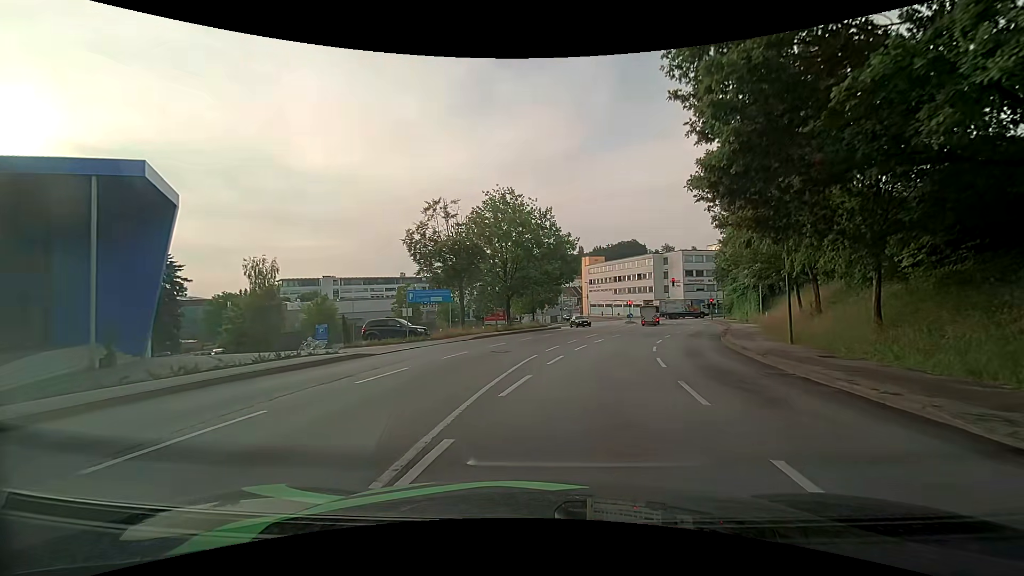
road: tertiary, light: Day
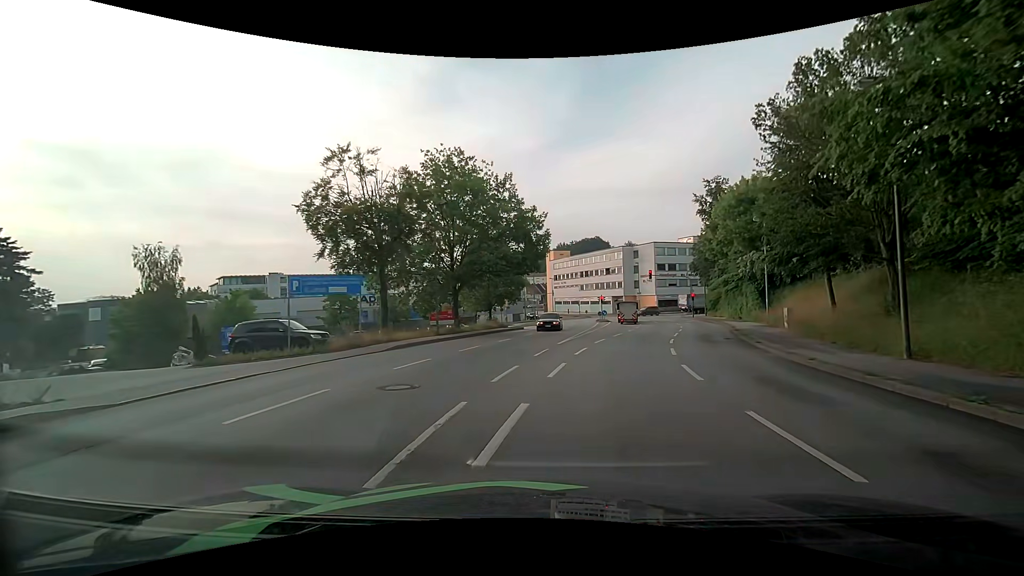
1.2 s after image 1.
(+0.3, +9.8) m; +4°
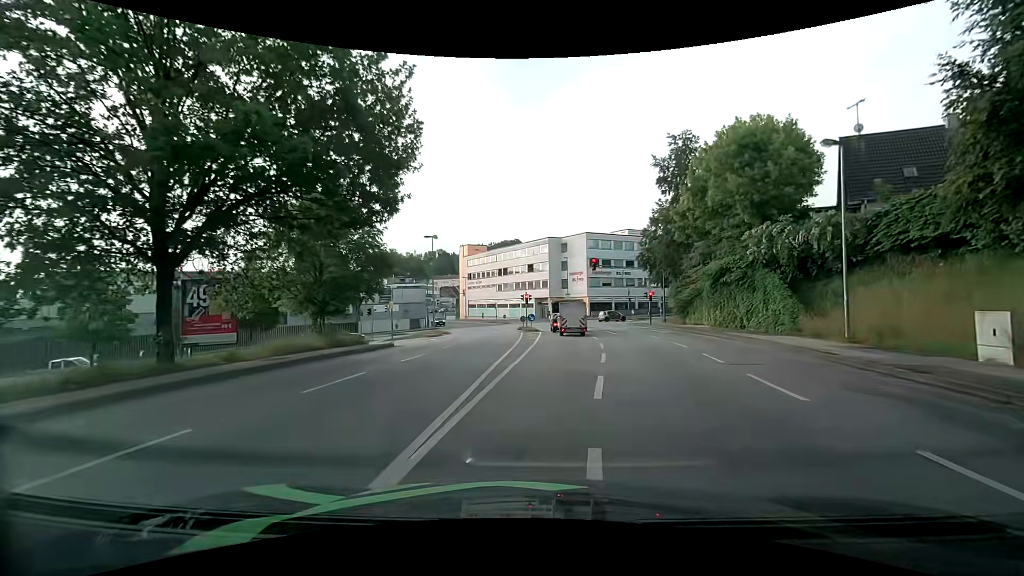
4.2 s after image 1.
(+1.7, +20.0) m; +10°
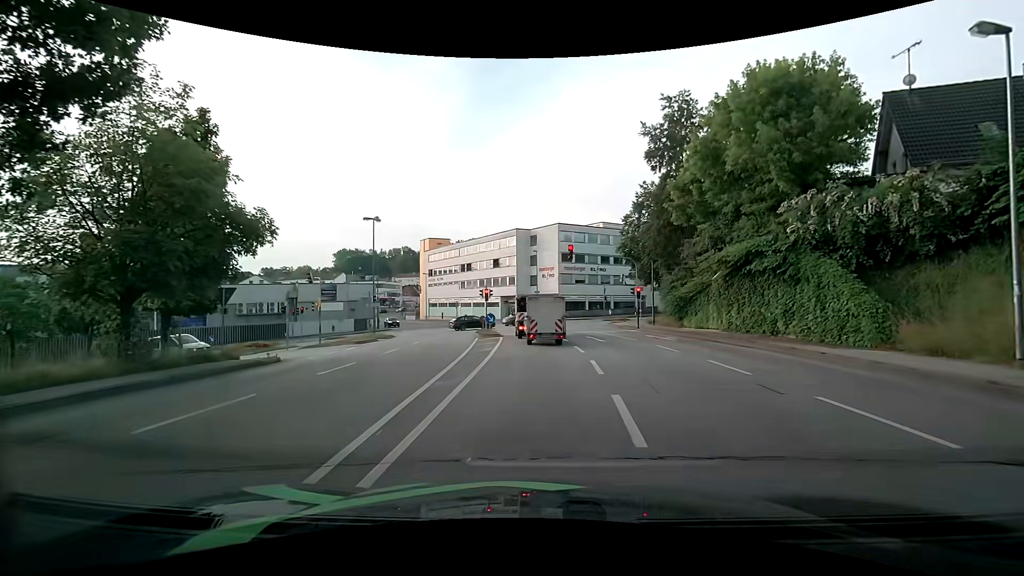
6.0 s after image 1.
(+0.2, +8.7) m; +3°
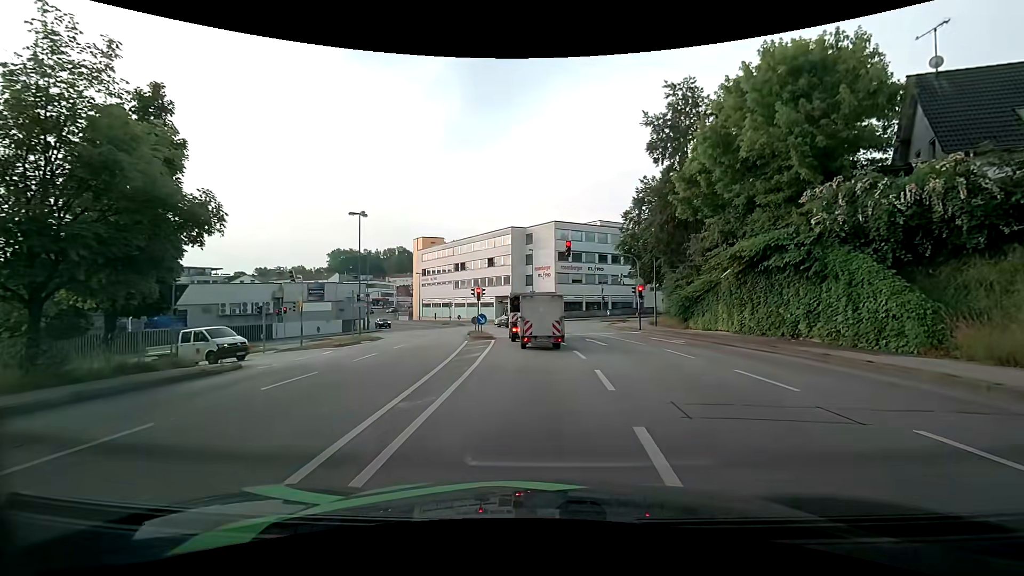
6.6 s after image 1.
(0.0, +2.2) m; -1°
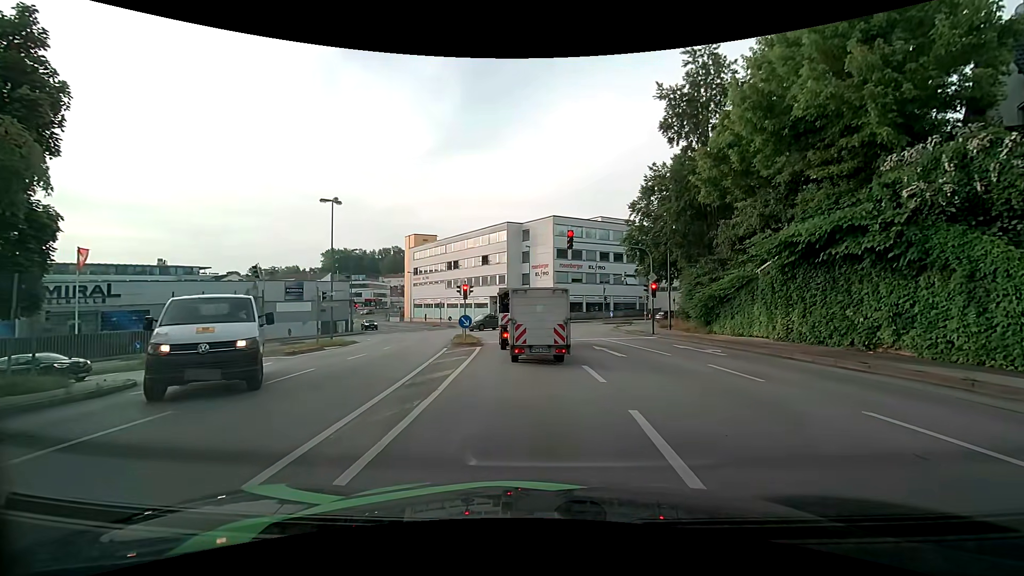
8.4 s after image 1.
(+0.2, +4.7) m; +3°
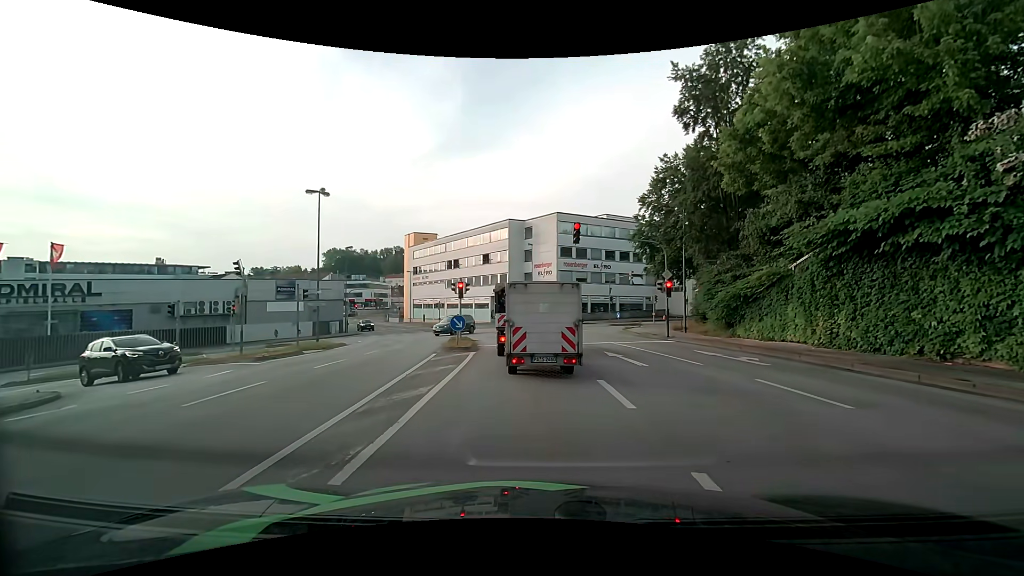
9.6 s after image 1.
(0.0, +2.7) m; -1°
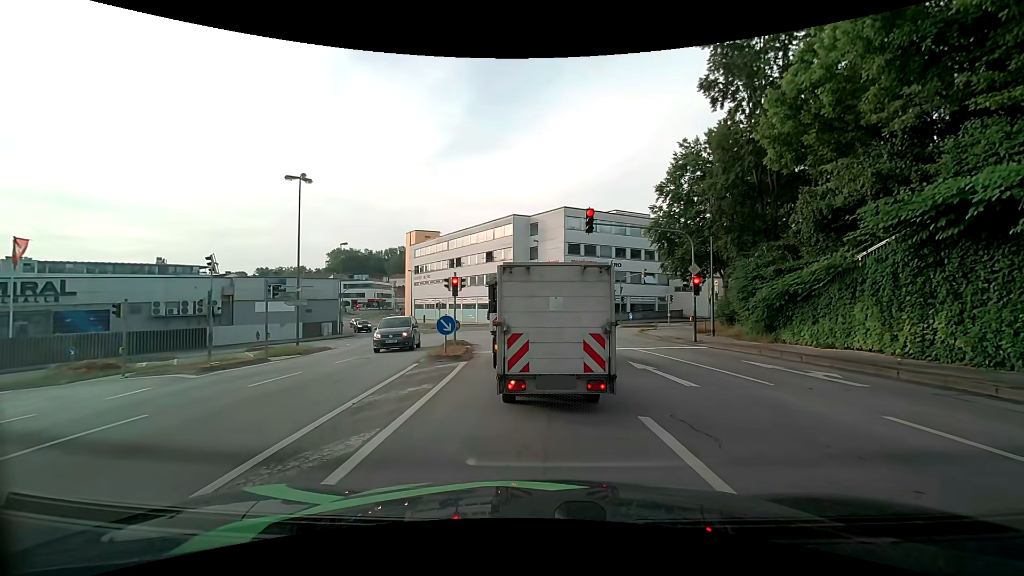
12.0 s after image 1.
(0.0, +3.5) m; 0°
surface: asphalt
(0, +10) (-1, +20) (-2, +30) (-6, +39) (-15, +43) (-24, +39) (-32, +33) (-40, +27) (-48, +21) (-56, +15) m
